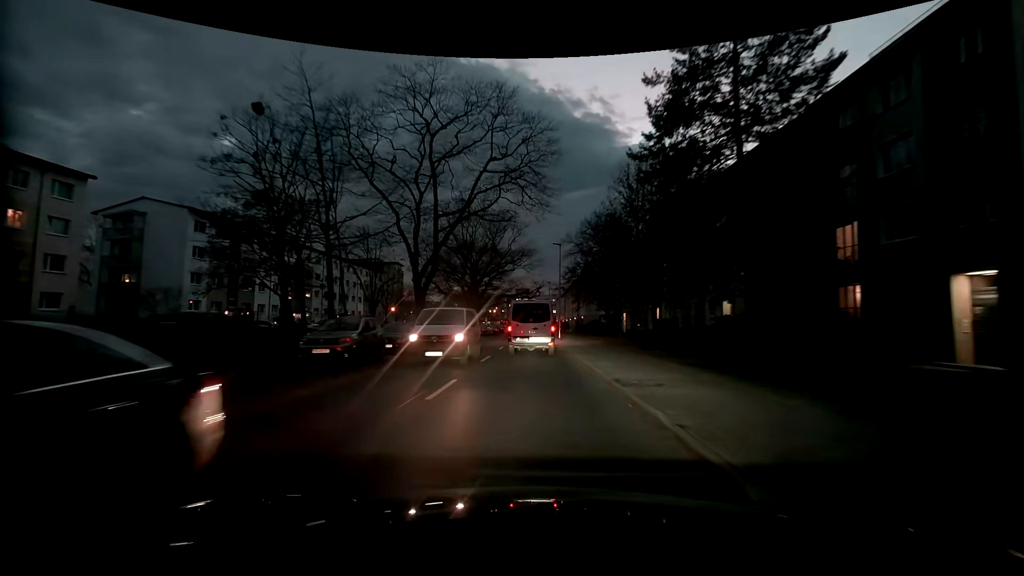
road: tertiary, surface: asphalt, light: Dusk
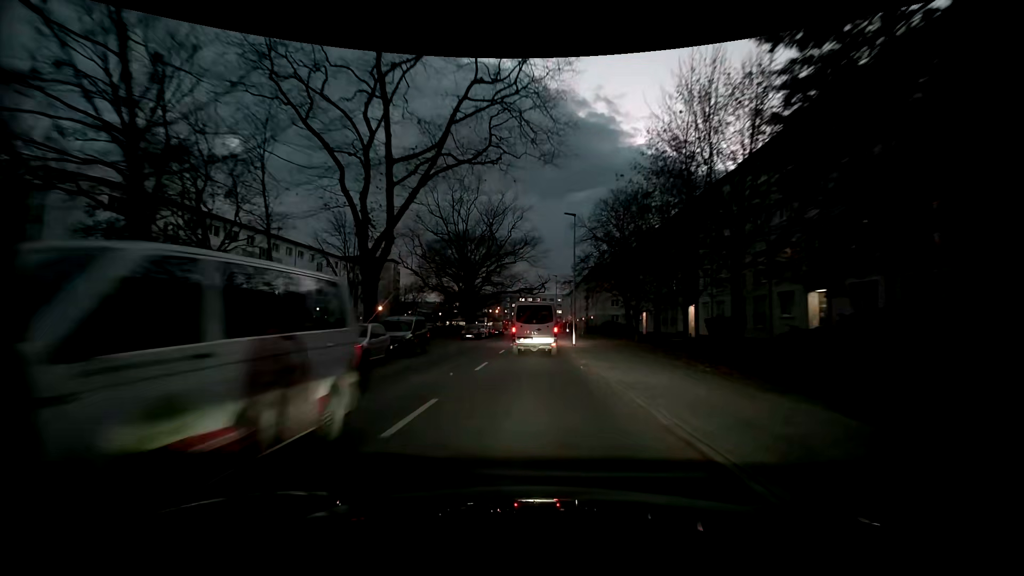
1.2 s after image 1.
(0.0, +11.9) m; 0°
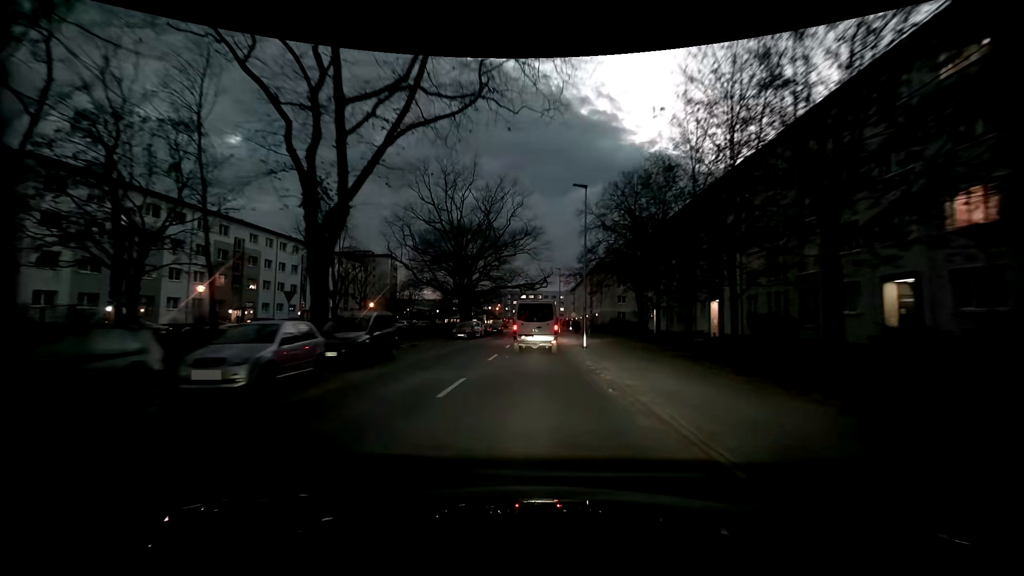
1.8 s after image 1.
(-0.1, +5.9) m; 0°
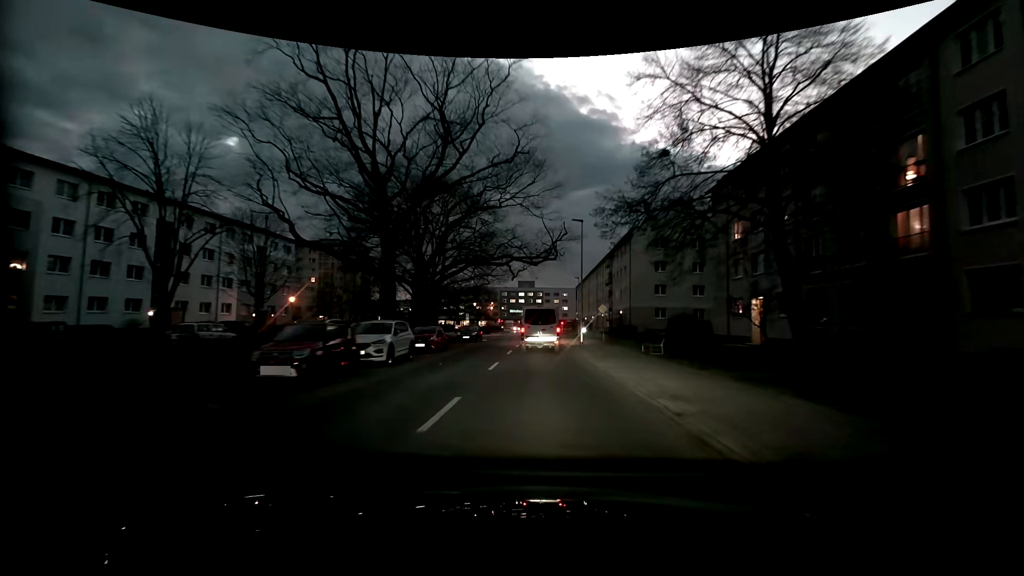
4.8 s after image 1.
(-0.2, +29.7) m; 0°
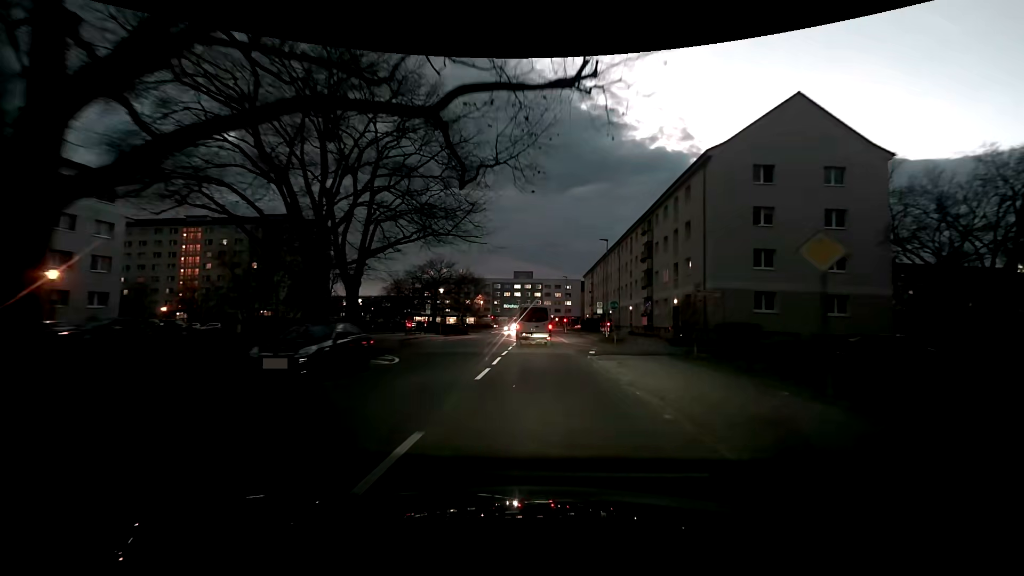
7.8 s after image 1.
(0.0, +30.3) m; 0°
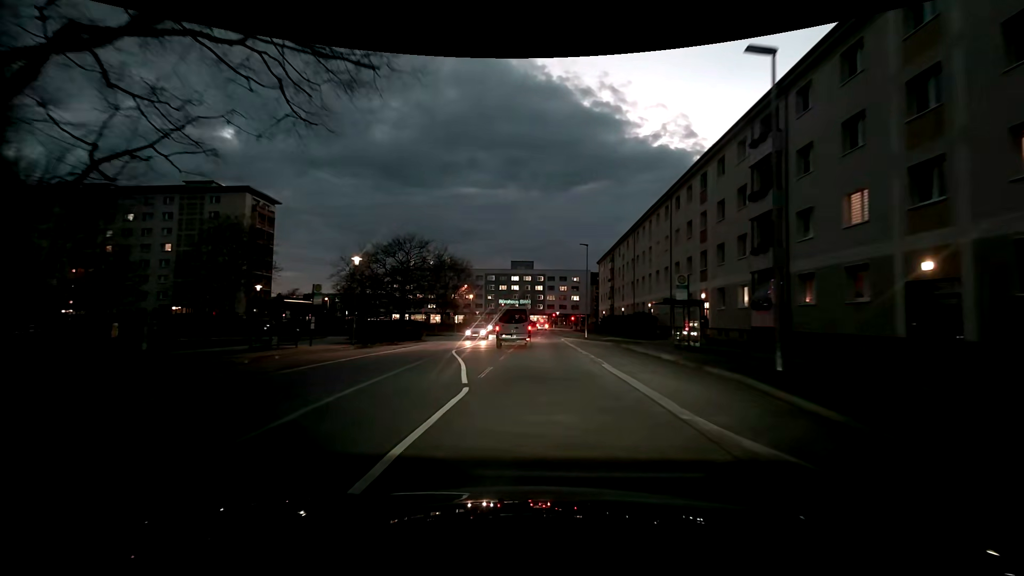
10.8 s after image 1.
(+0.2, +28.5) m; -1°
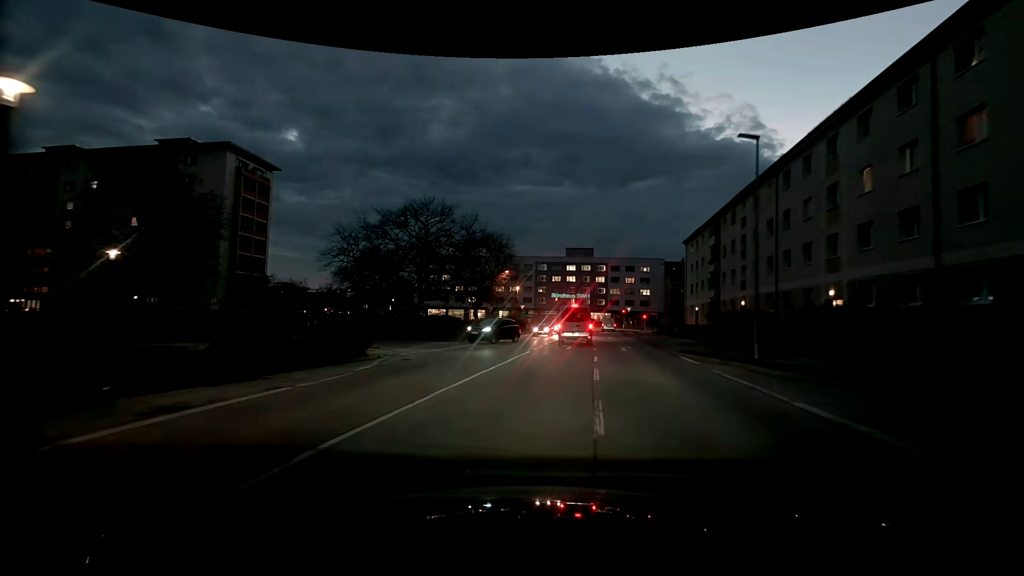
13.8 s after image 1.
(-0.6, +24.1) m; -5°
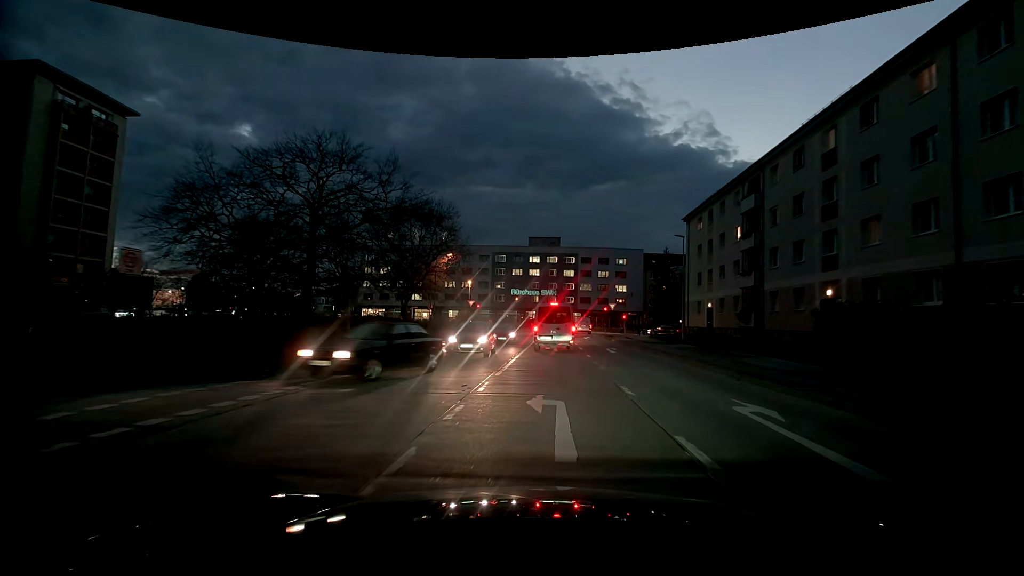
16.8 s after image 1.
(+0.6, +20.7) m; +5°
(0, +10) (0, +20) (0, +30) (+1, +40) (+1, +50) (+1, +60) (0, +70) (-4, +79) (-12, +84) (-22, +86) m
